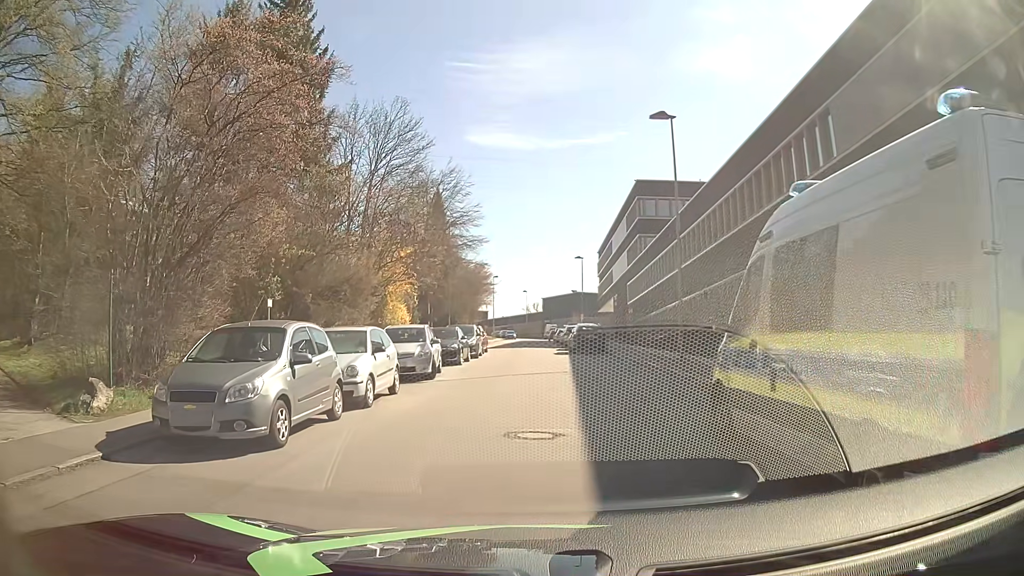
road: residential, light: Day
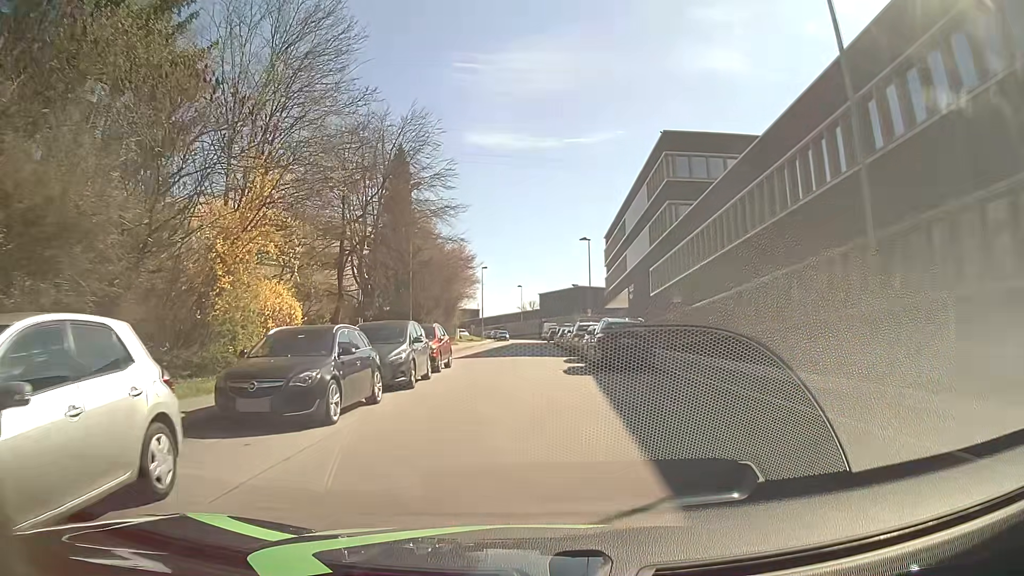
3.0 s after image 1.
(+0.7, +16.9) m; +2°
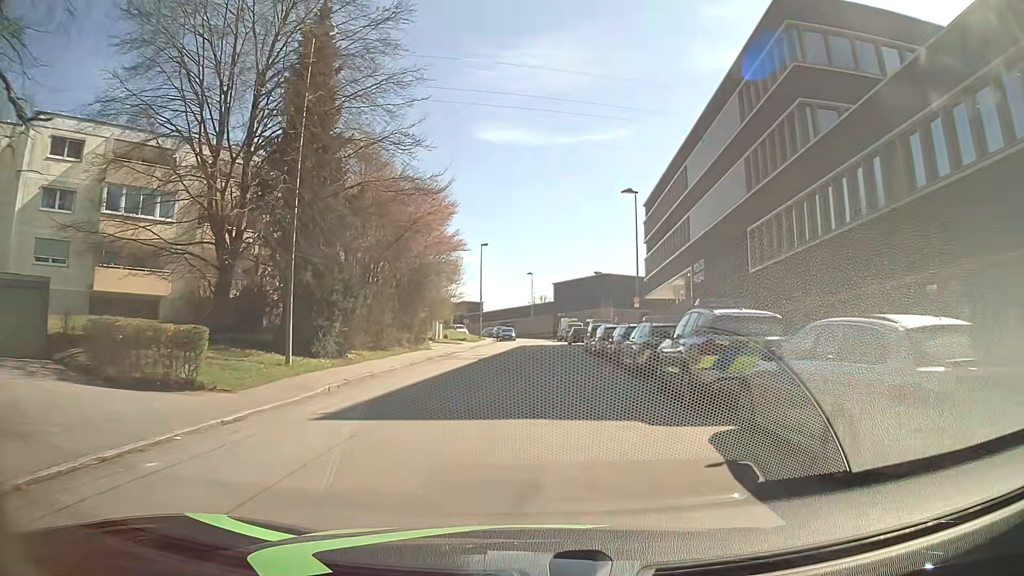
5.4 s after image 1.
(-0.3, +22.6) m; 0°
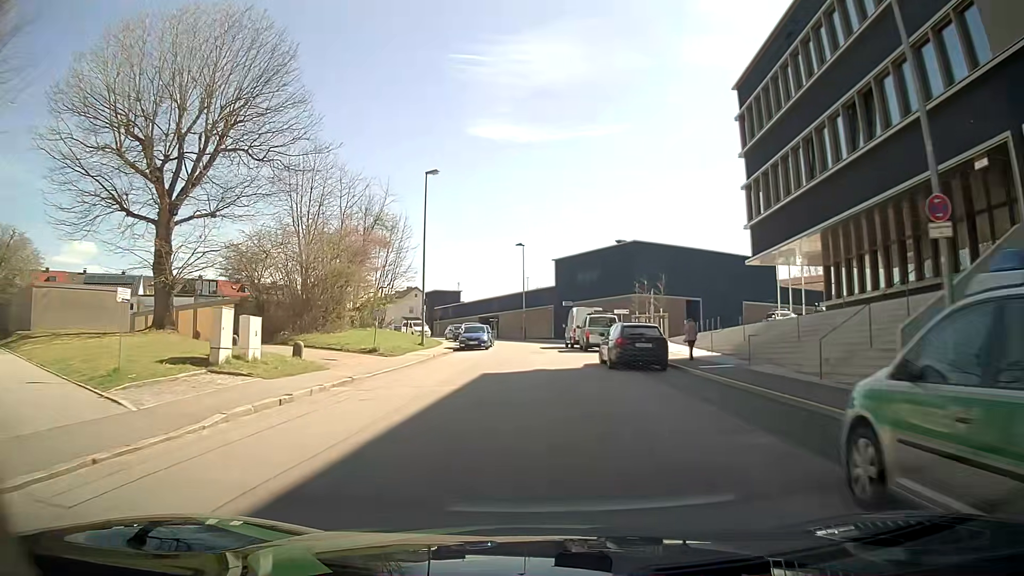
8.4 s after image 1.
(+0.2, +33.7) m; 0°
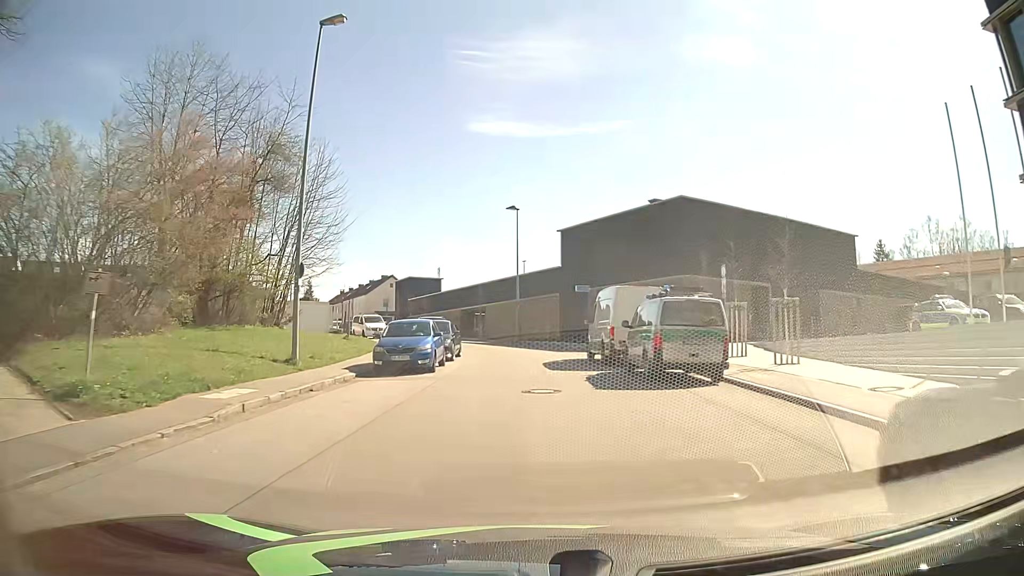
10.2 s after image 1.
(0.0, +20.4) m; 0°
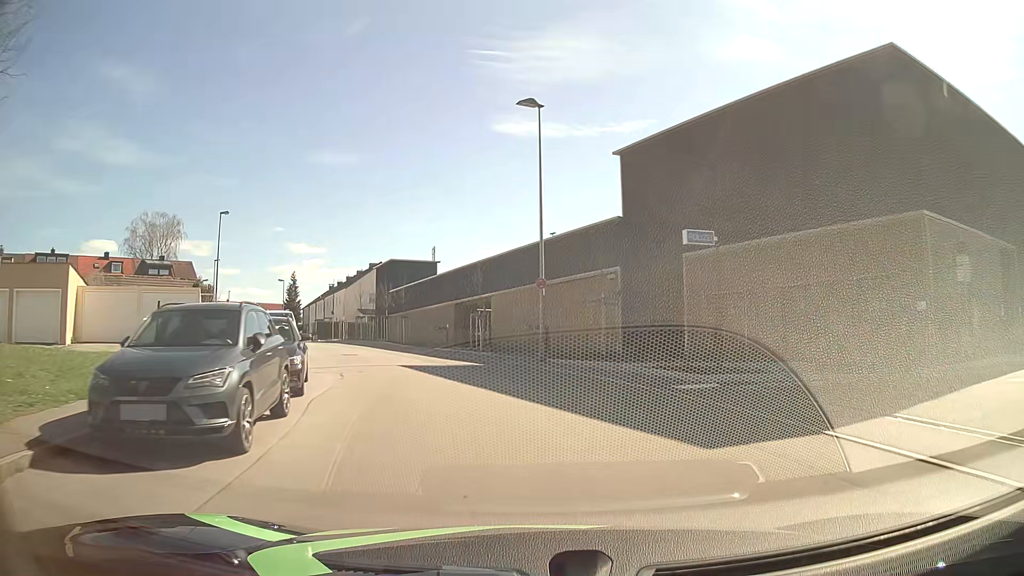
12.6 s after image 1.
(-0.1, +24.7) m; -2°
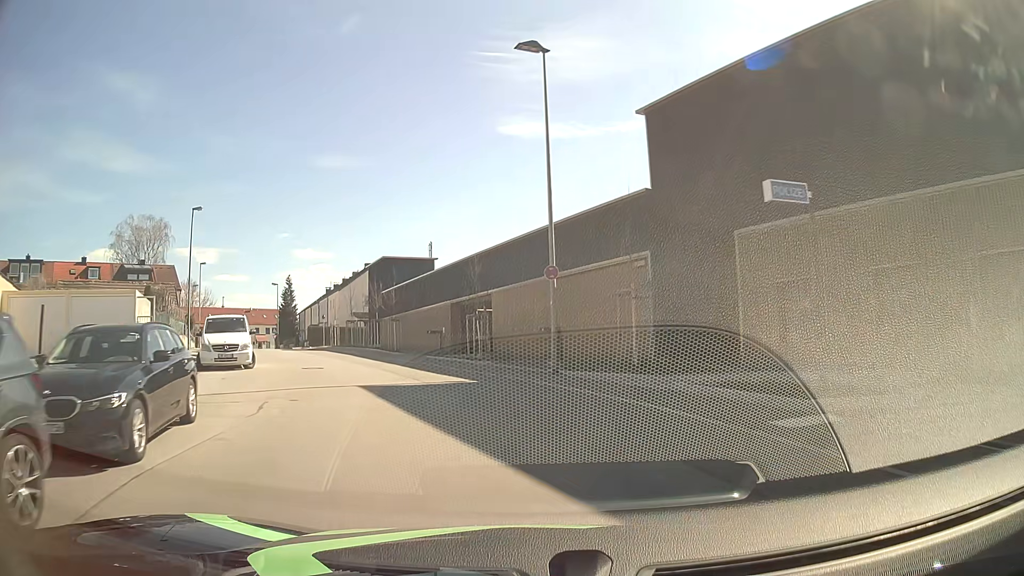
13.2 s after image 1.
(0.0, +5.8) m; -1°
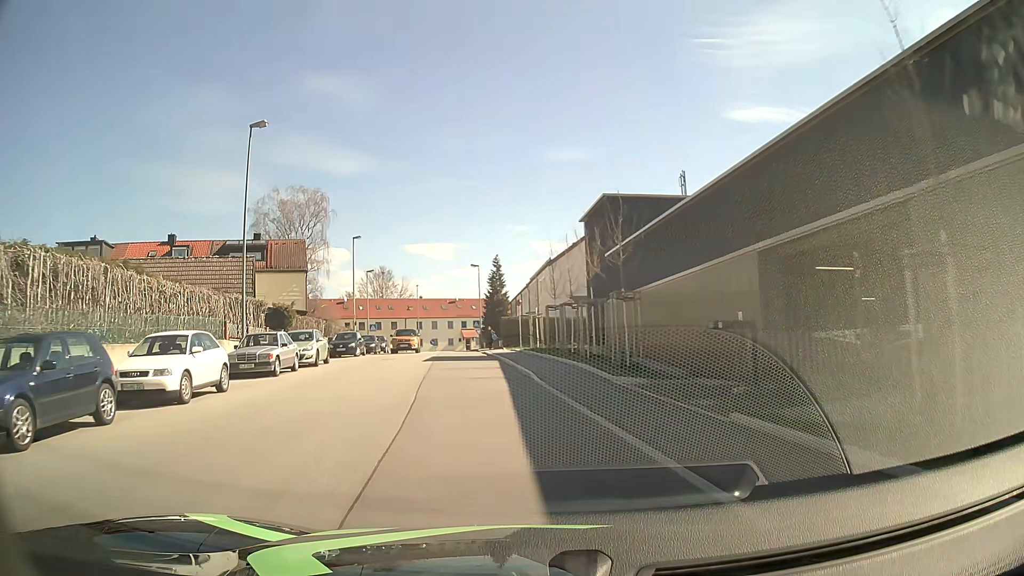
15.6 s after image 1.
(-3.9, +22.8) m; -20°
